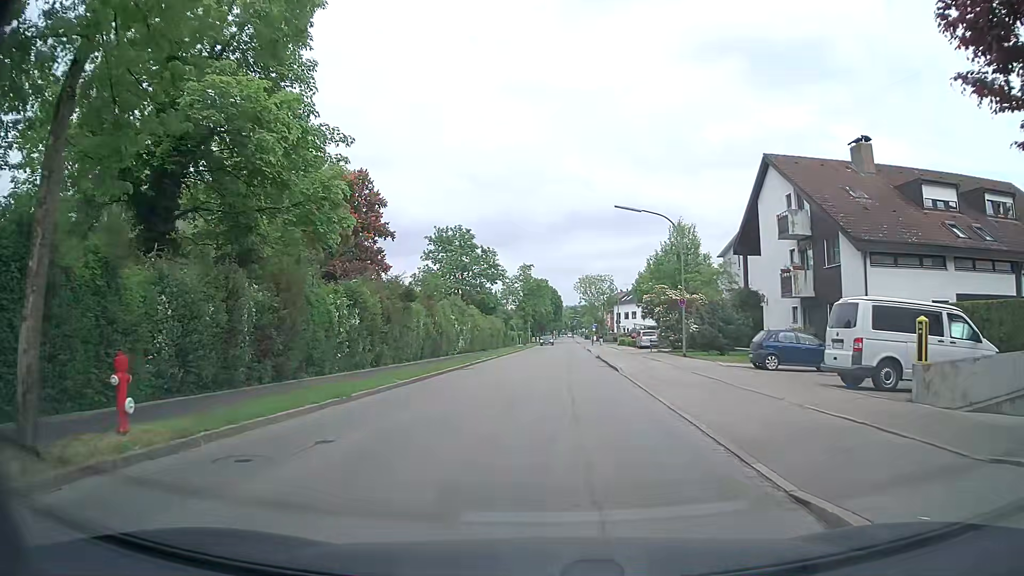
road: tertiary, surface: asphalt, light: Day
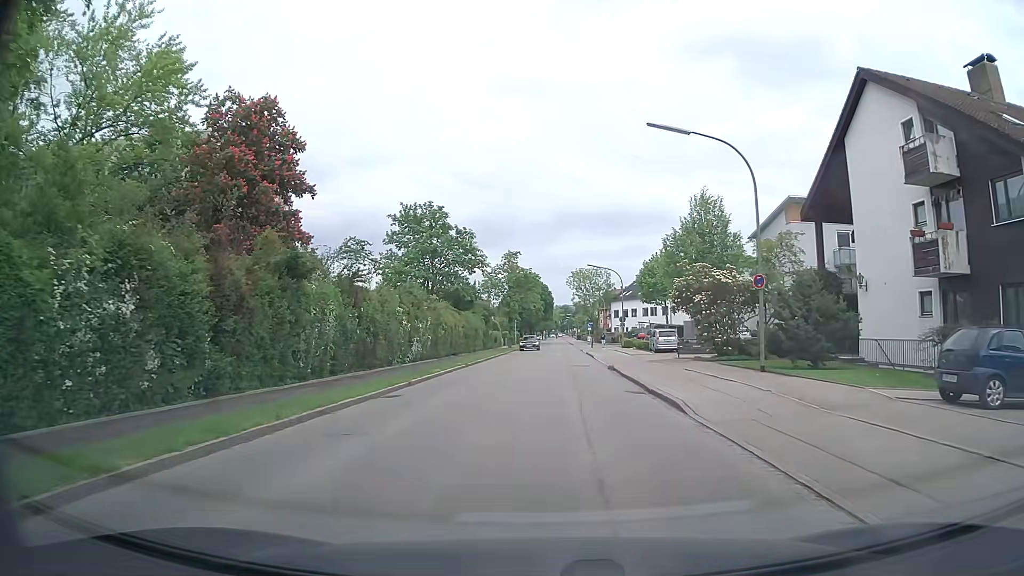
(+0.4, +13.2) m; +3°
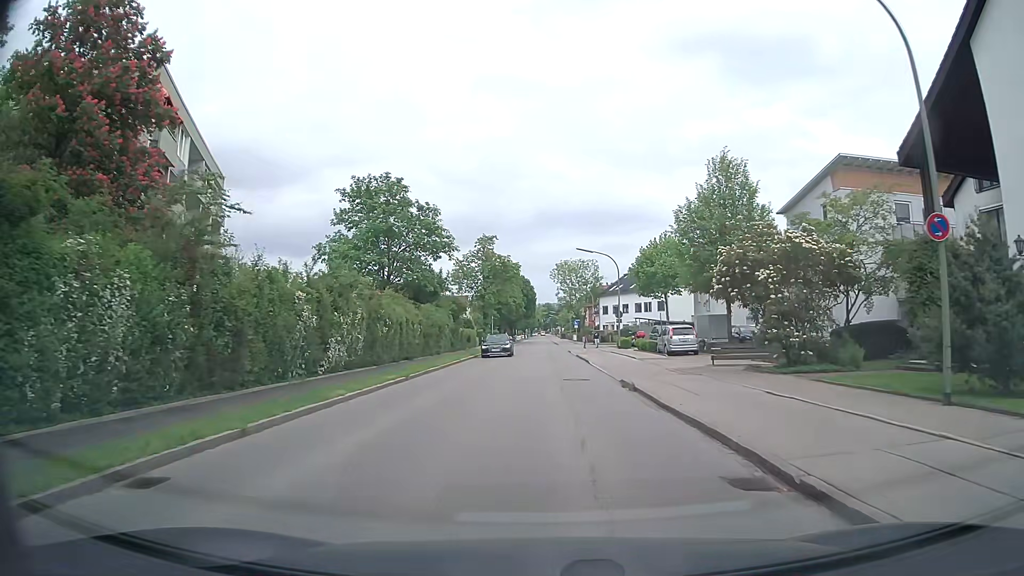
(0.0, +10.6) m; +1°
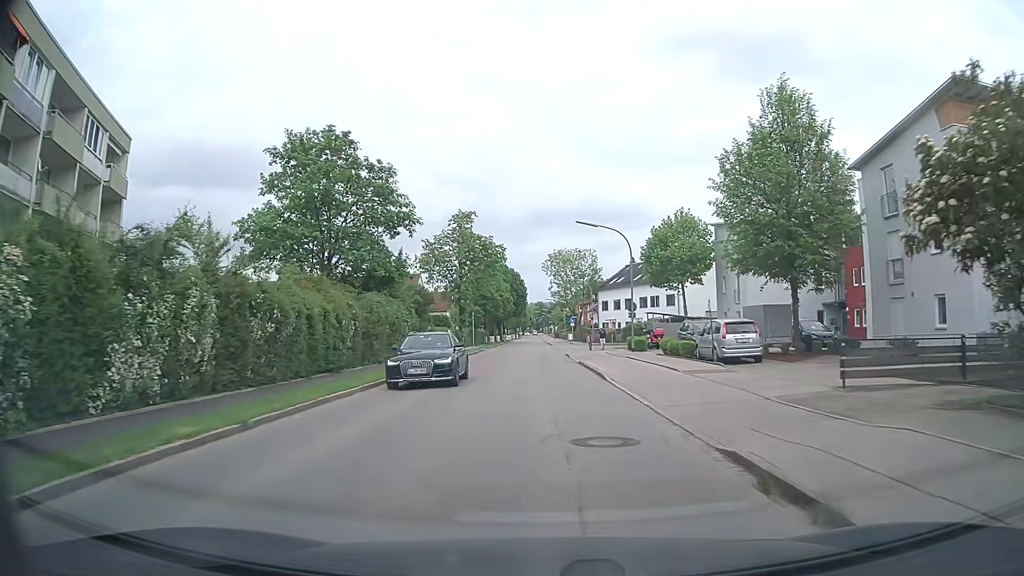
(0.0, +11.9) m; 0°
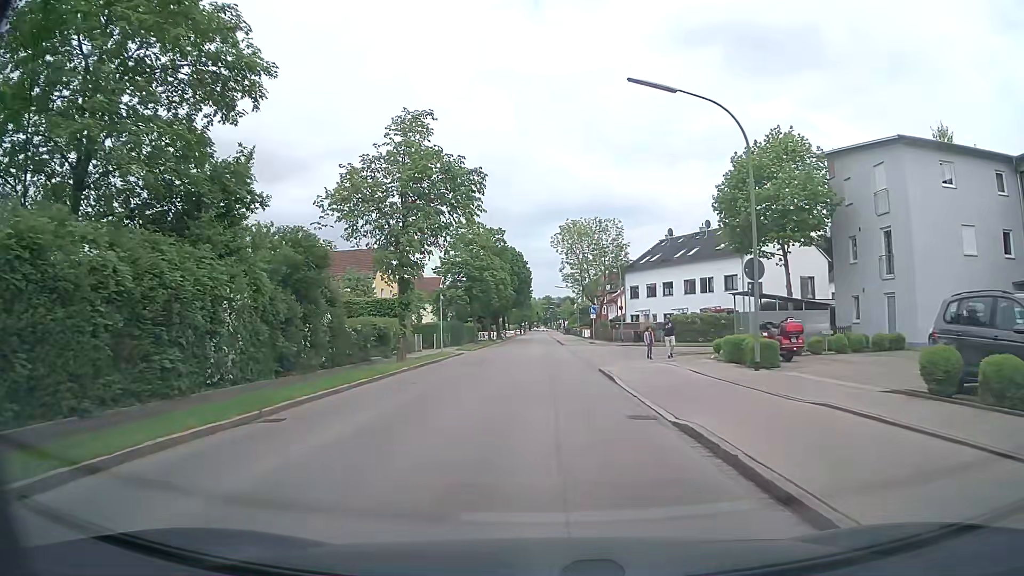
(-0.1, +21.6) m; -1°
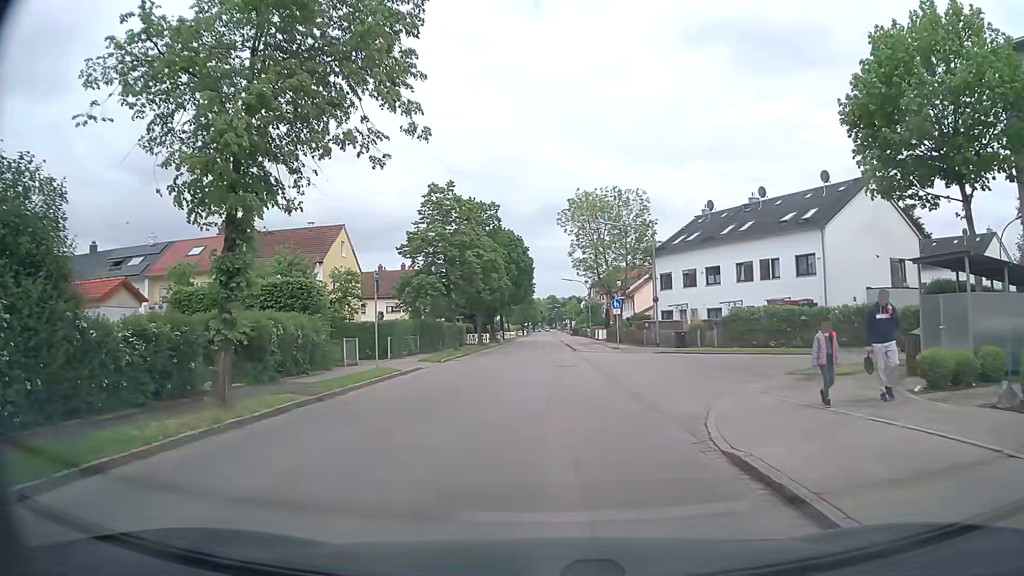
(0.0, +15.0) m; -1°
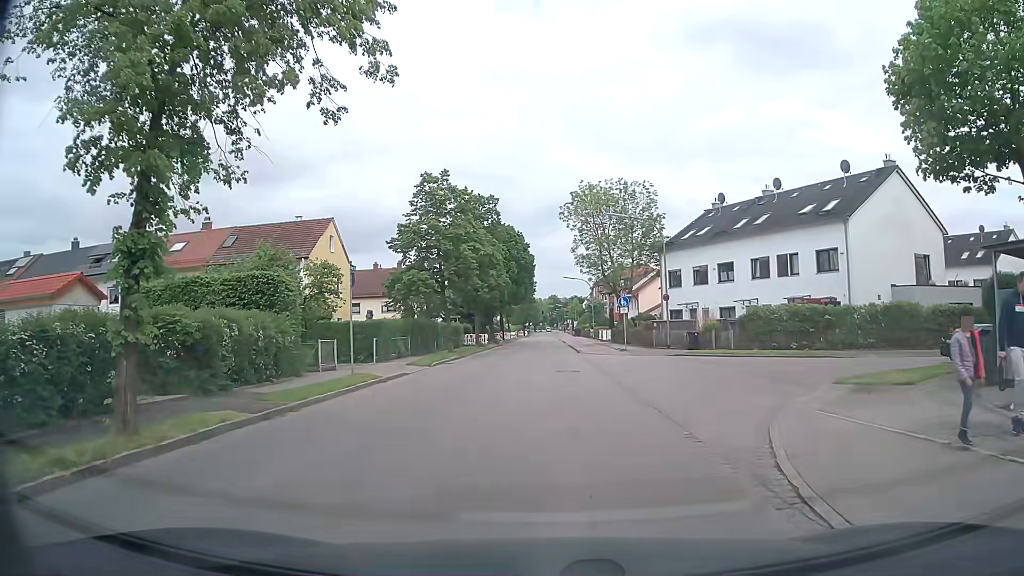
(0.0, +2.9) m; +1°
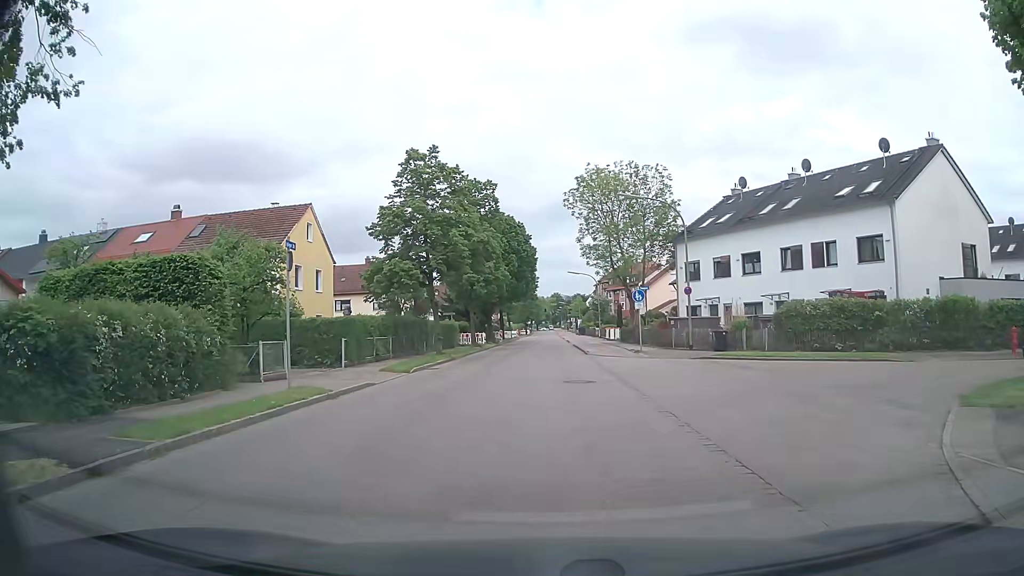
(0.0, +4.9) m; 0°
(0, +10) (0, +20) (+1, +30) (+1, +40) (+1, +50) (+1, +60) (+1, +70) (+1, +80) (+1, +90) (+1, +100) m
